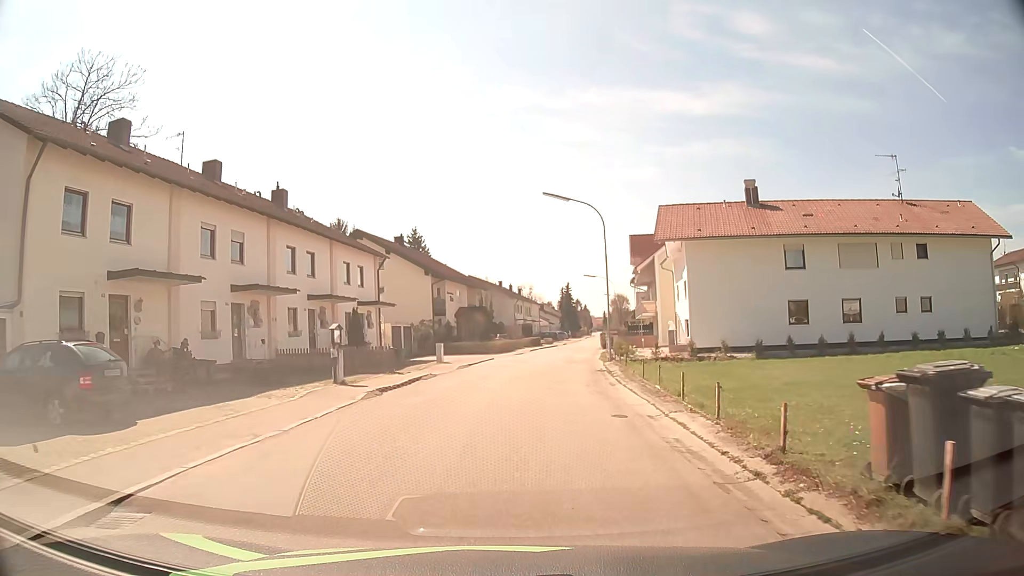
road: residential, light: Day
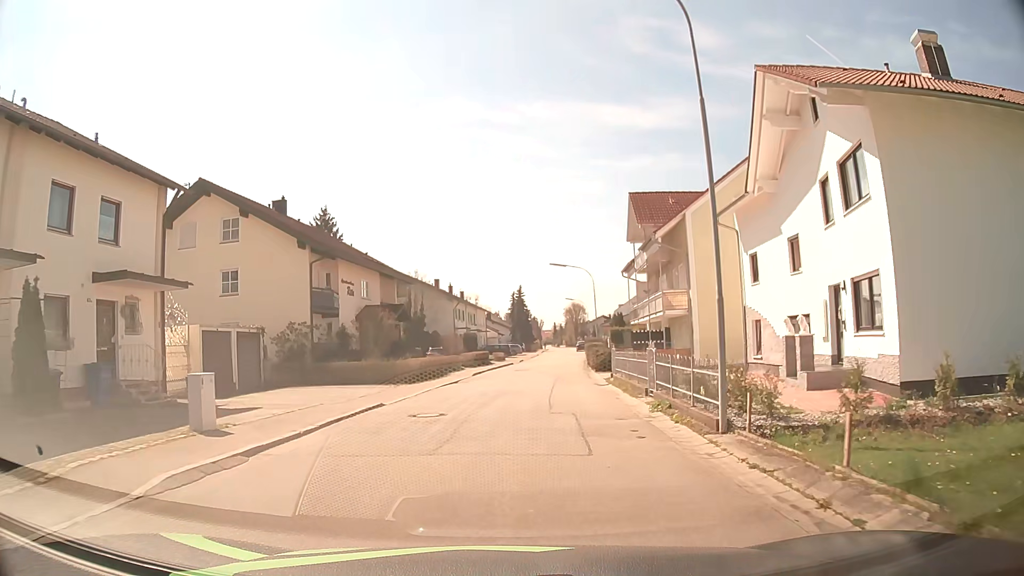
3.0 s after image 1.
(+0.7, +22.1) m; +4°
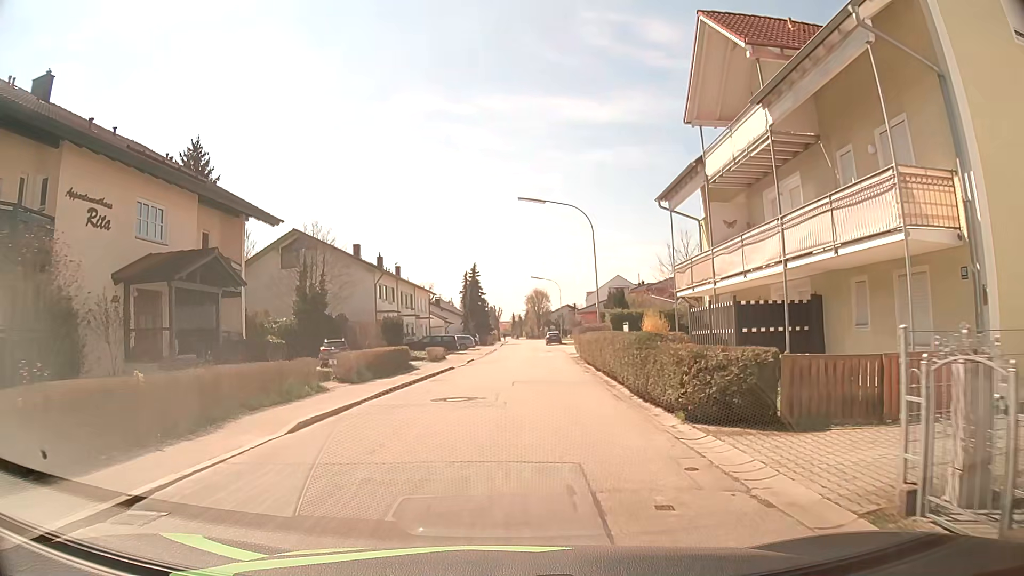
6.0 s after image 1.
(+0.9, +22.2) m; +4°
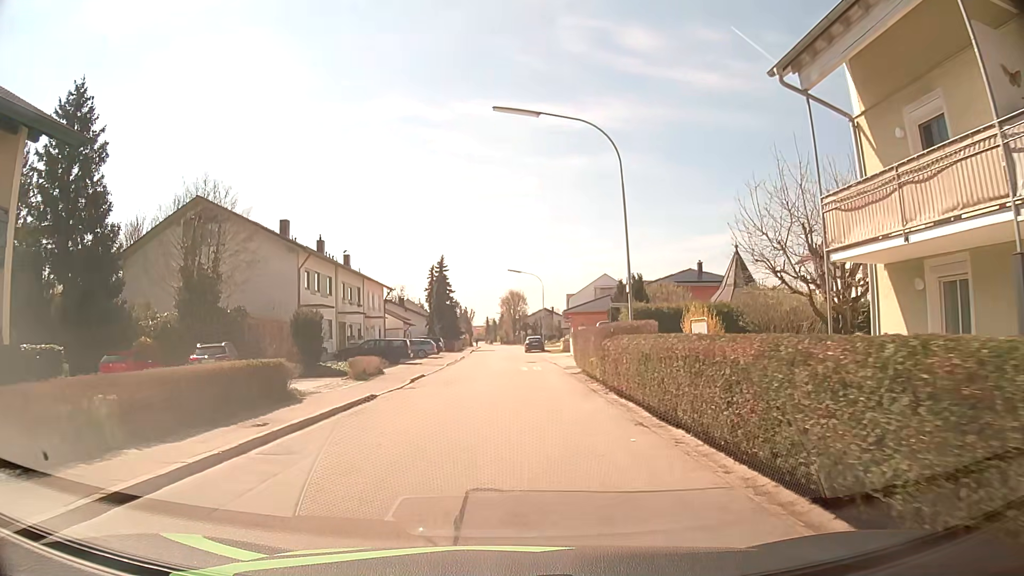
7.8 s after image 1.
(+0.3, +13.4) m; +3°
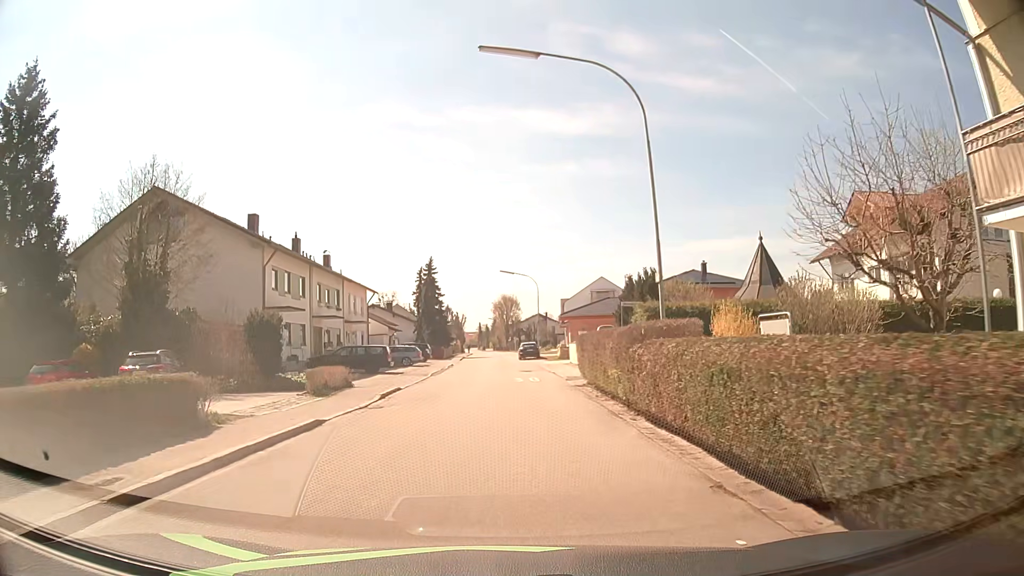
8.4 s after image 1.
(0.0, +4.4) m; +1°
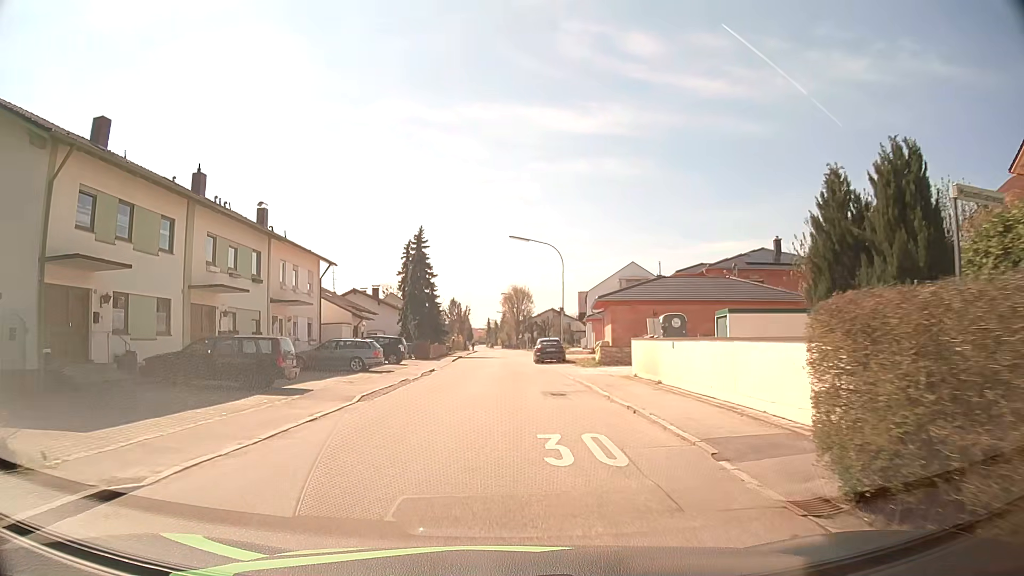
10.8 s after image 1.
(-0.1, +17.9) m; -1°
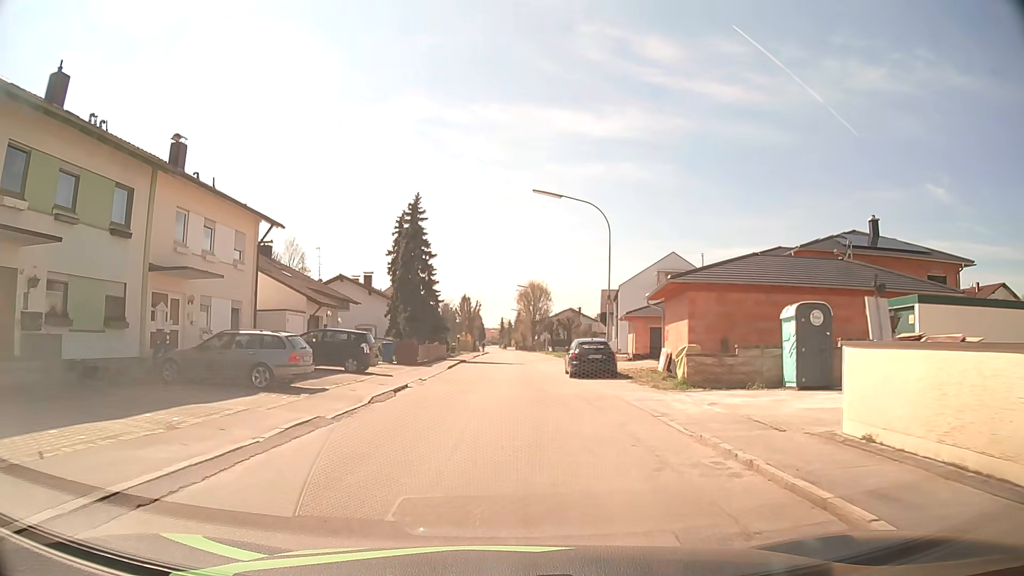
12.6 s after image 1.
(-0.2, +13.4) m; -1°
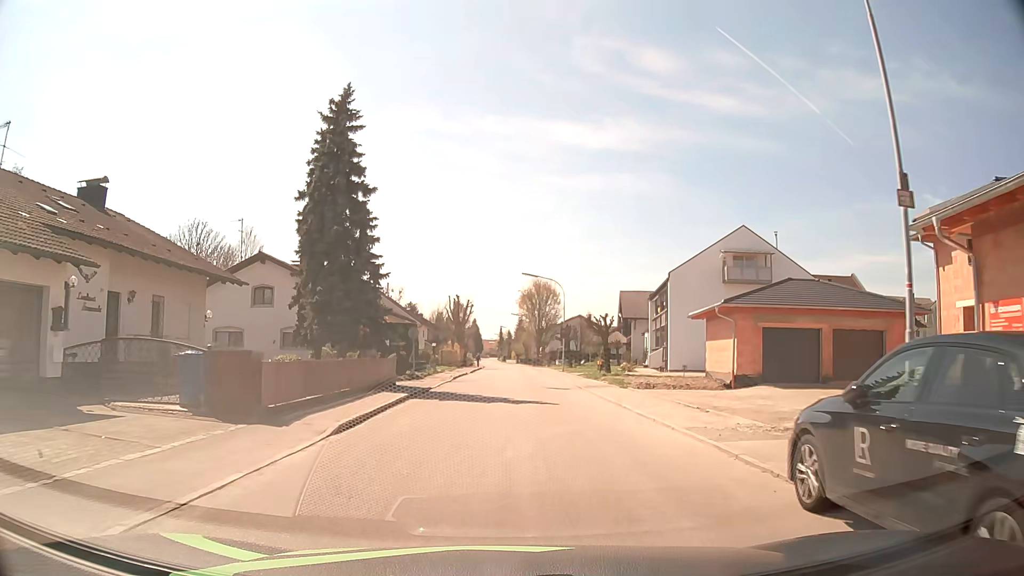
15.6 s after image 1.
(-0.1, +22.3) m; 0°
